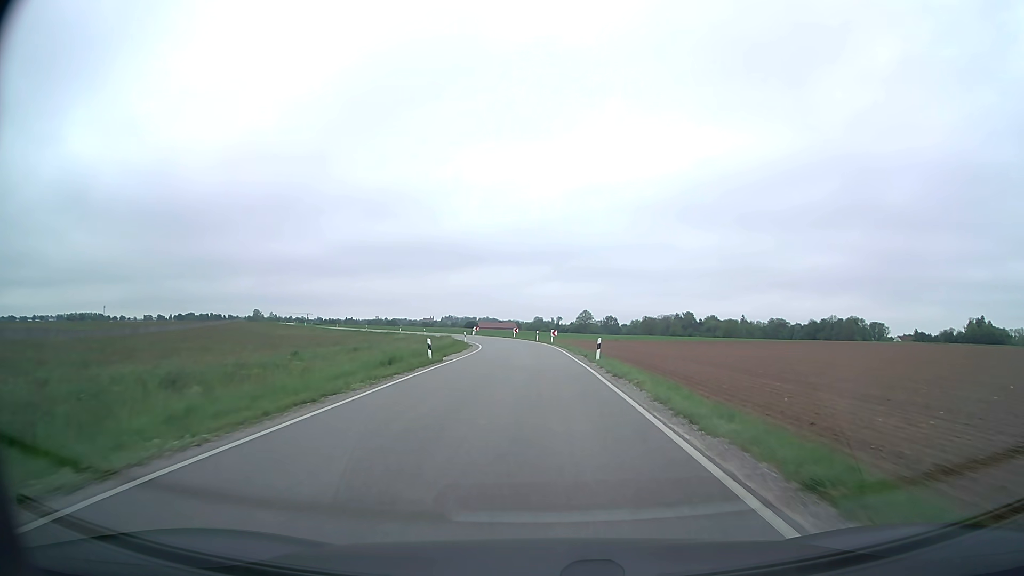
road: secondary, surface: asphalt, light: Day
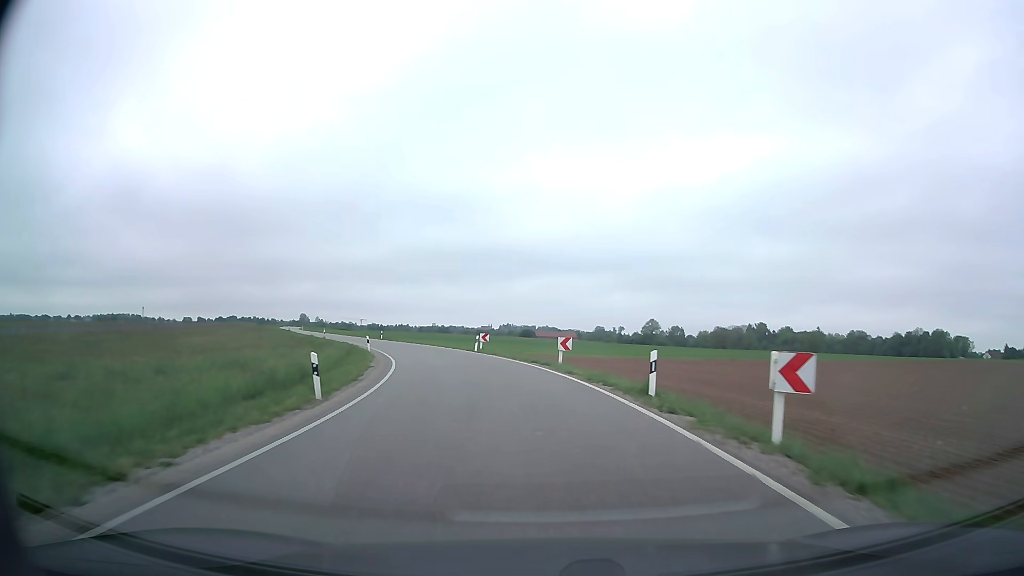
(-1.4, +50.0) m; -5°
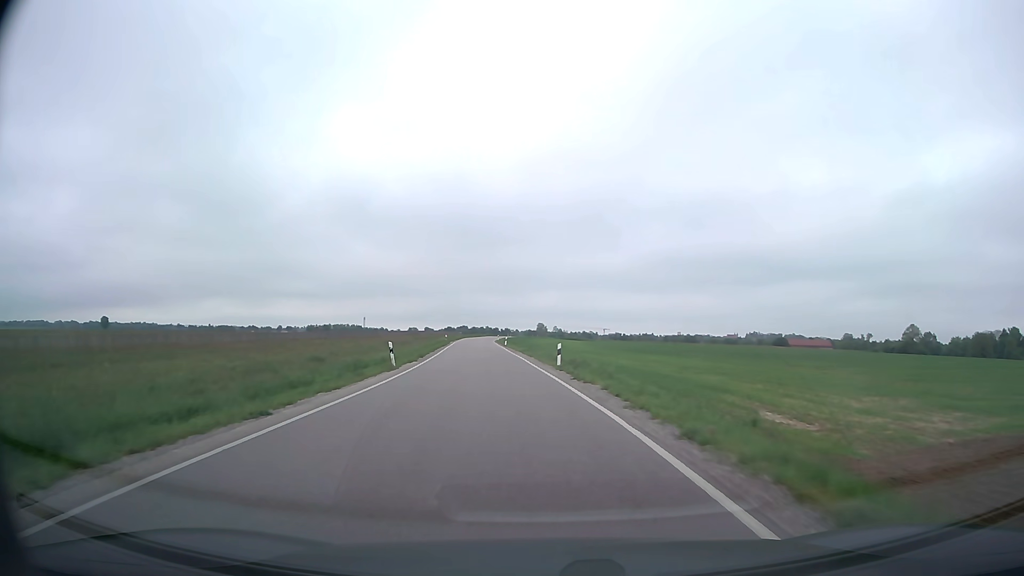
(-8.9, +49.6) m; -20°
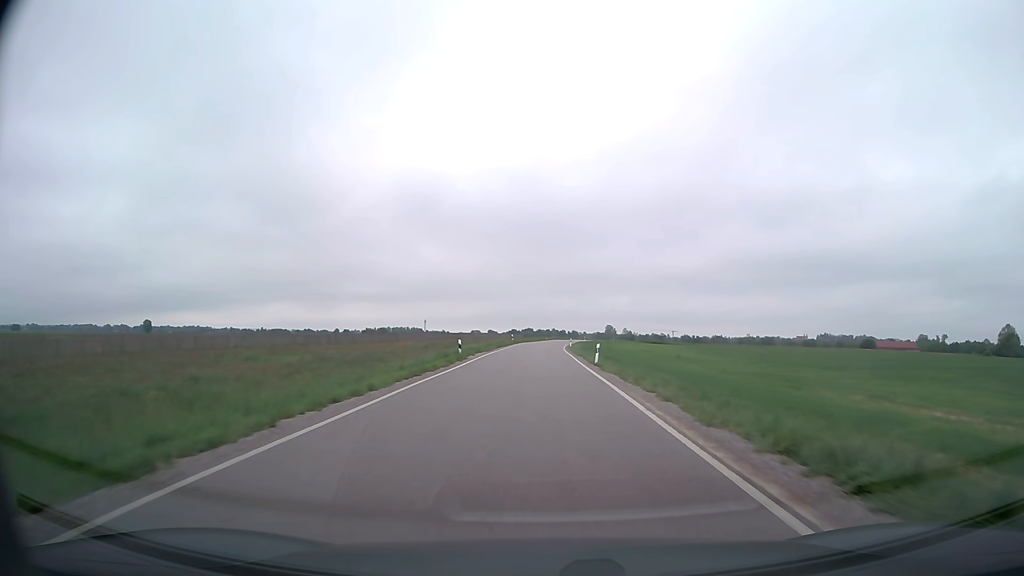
(-3.6, +43.4) m; -6°
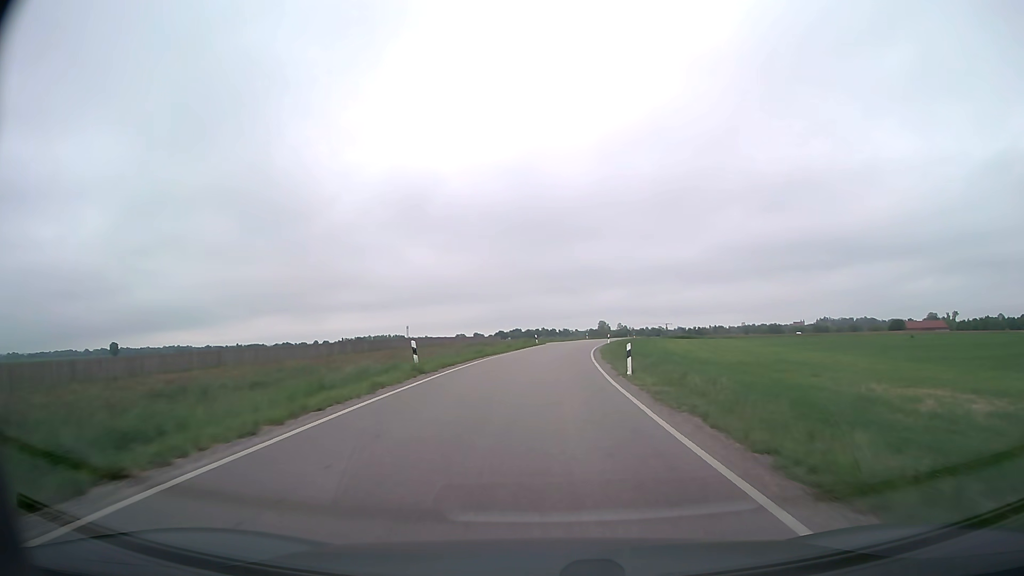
(+0.2, +57.6) m; +1°
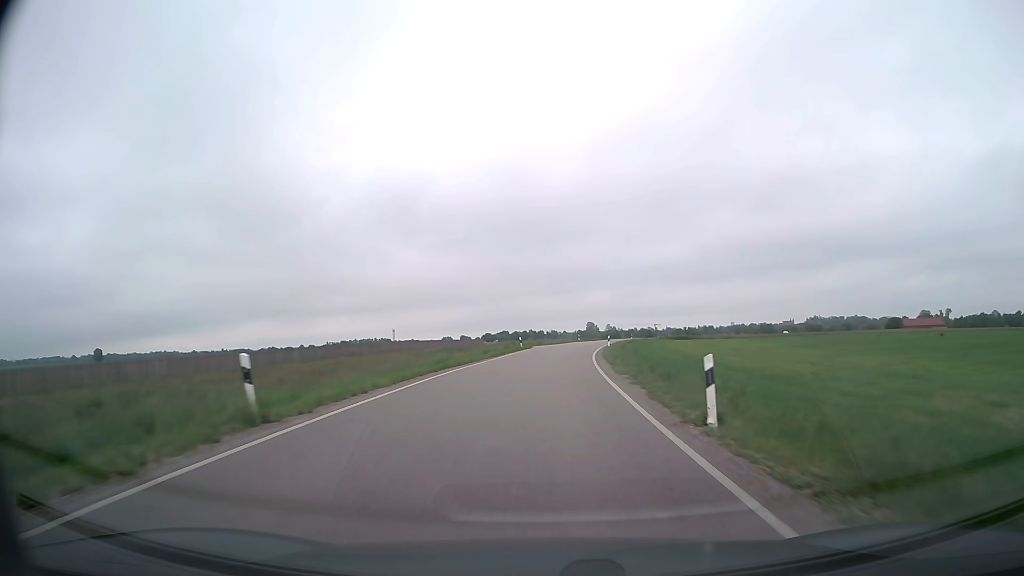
(+0.1, +11.9) m; +1°
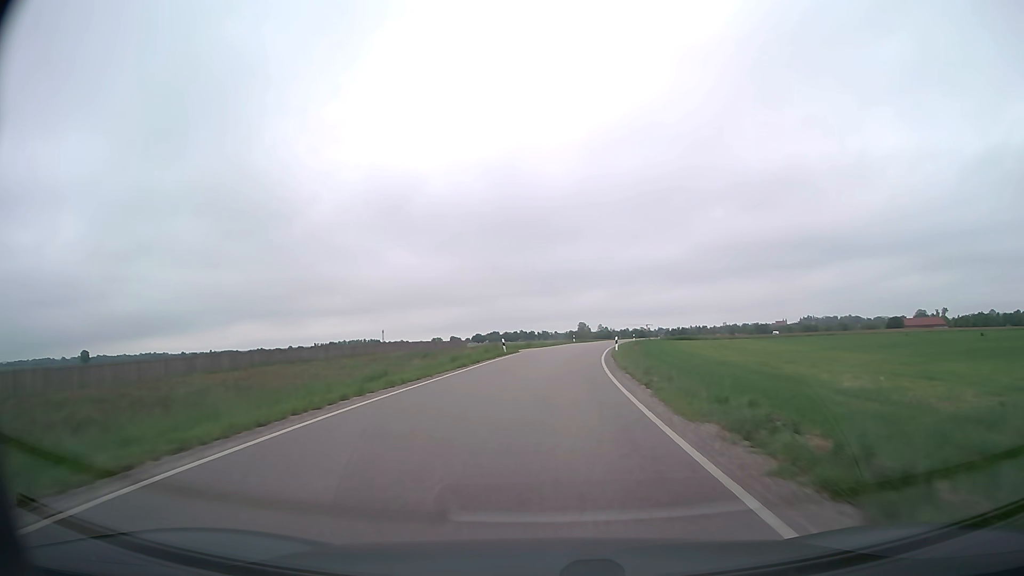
(0.0, +12.0) m; +1°
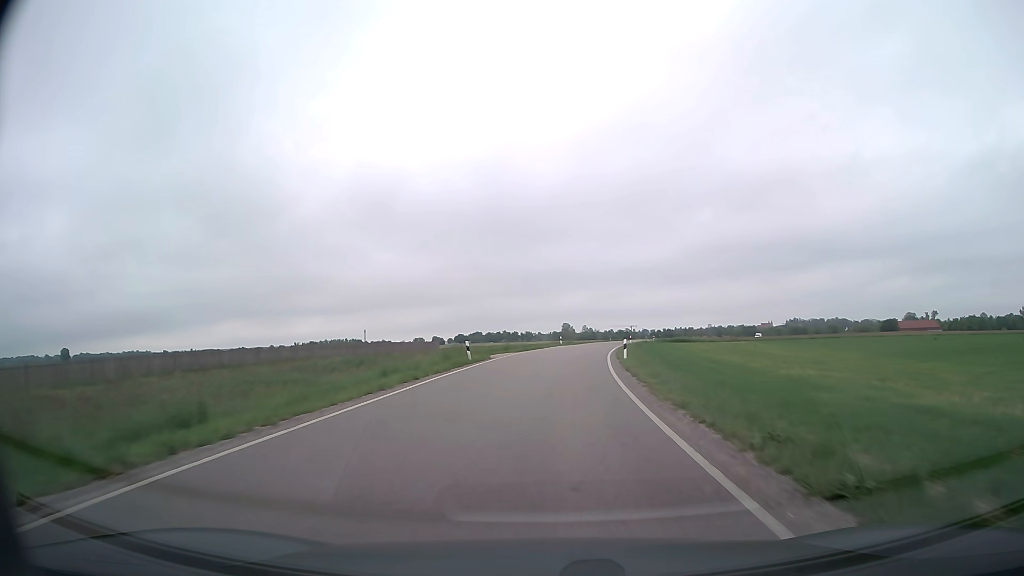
(+0.1, +12.1) m; +1°
(0, +10) (+1, +20) (+1, +30) (+2, +40) (+3, +50) (+5, +60) (+6, +70) (+8, +79) (+10, +89) (+12, +99) m
